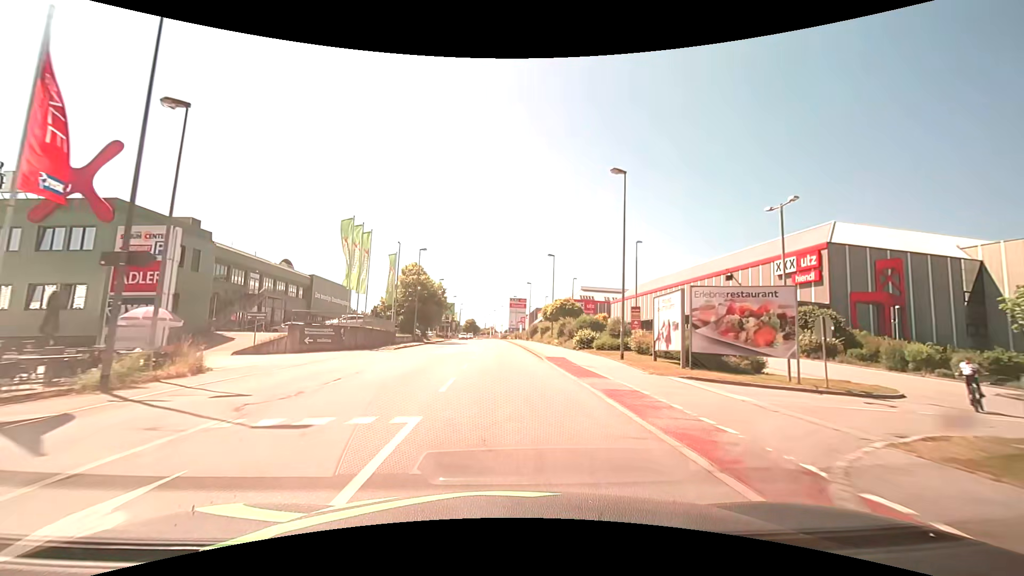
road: tertiary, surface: asphalt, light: Day
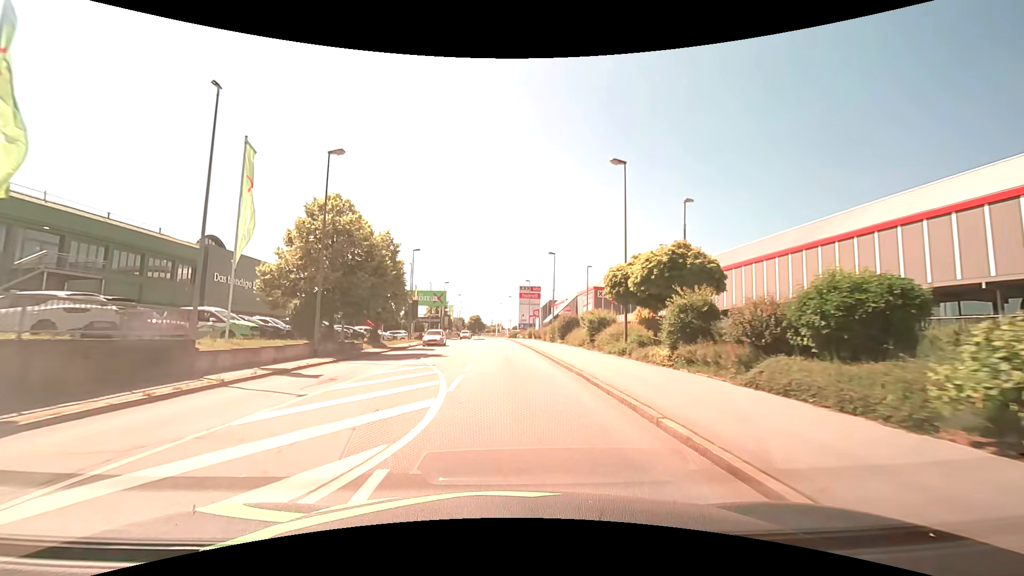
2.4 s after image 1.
(-0.4, +30.0) m; -1°
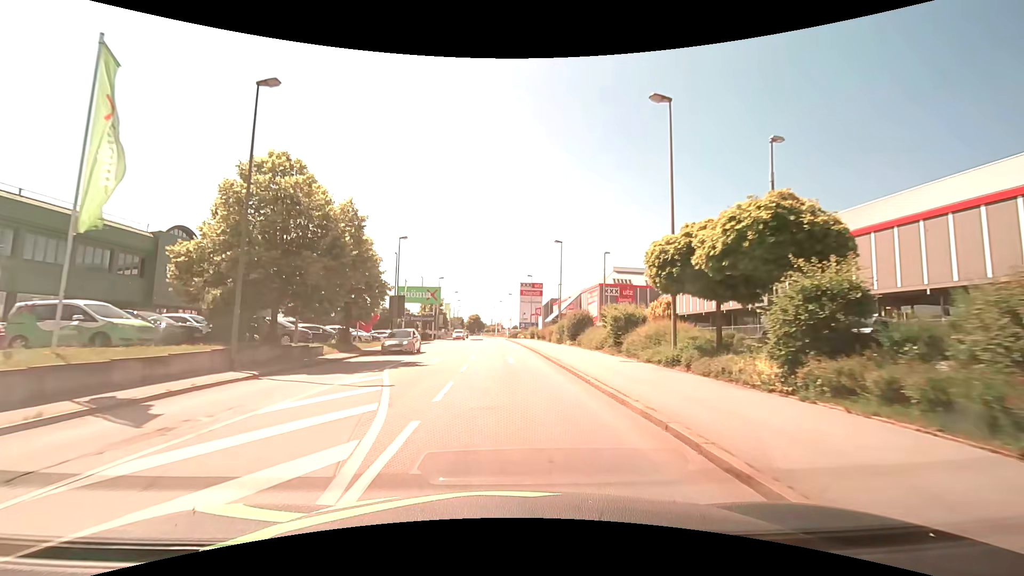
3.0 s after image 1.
(0.0, +7.1) m; 0°
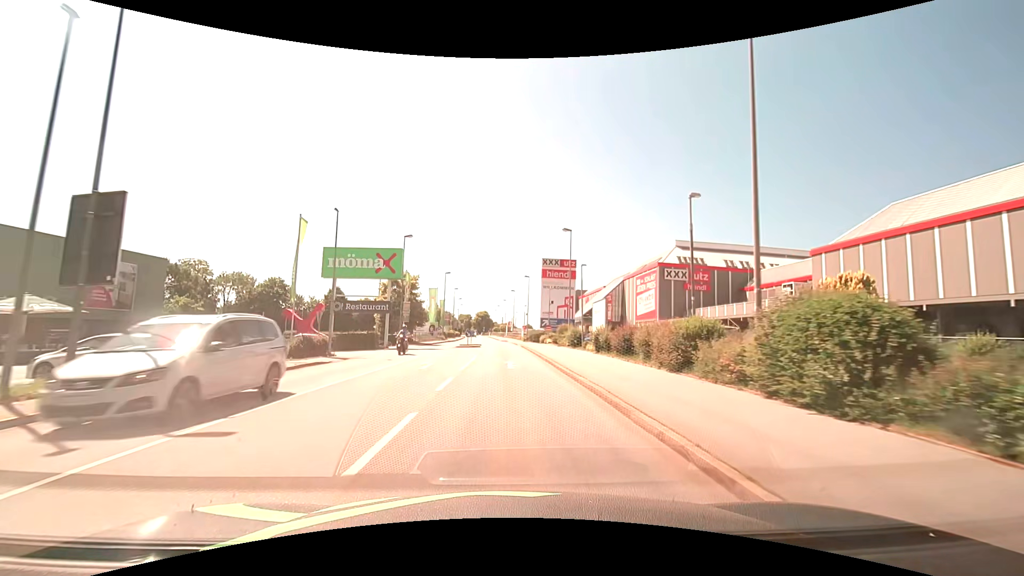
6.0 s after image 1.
(-0.5, +36.1) m; -1°
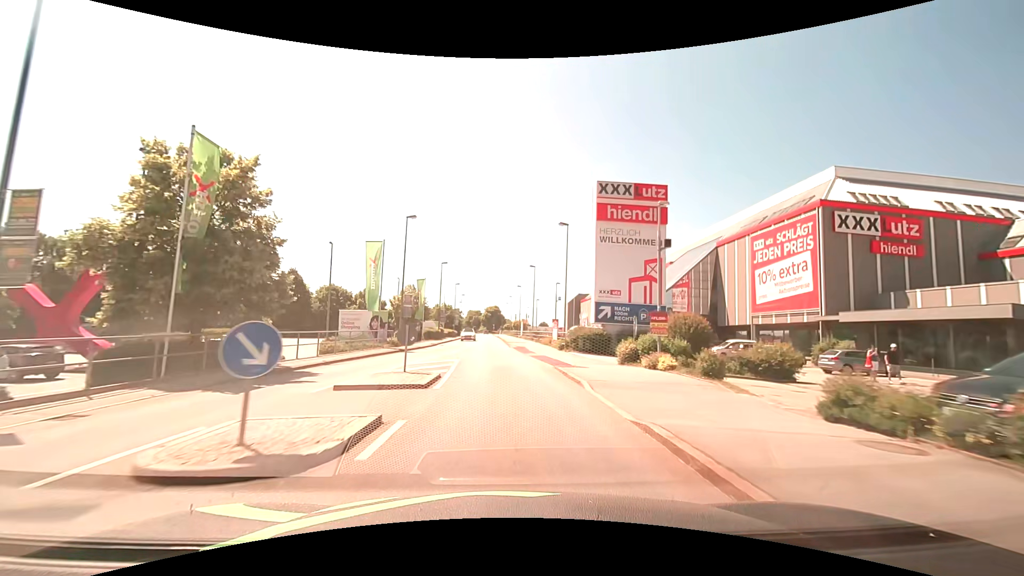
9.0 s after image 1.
(-0.5, +37.0) m; -2°
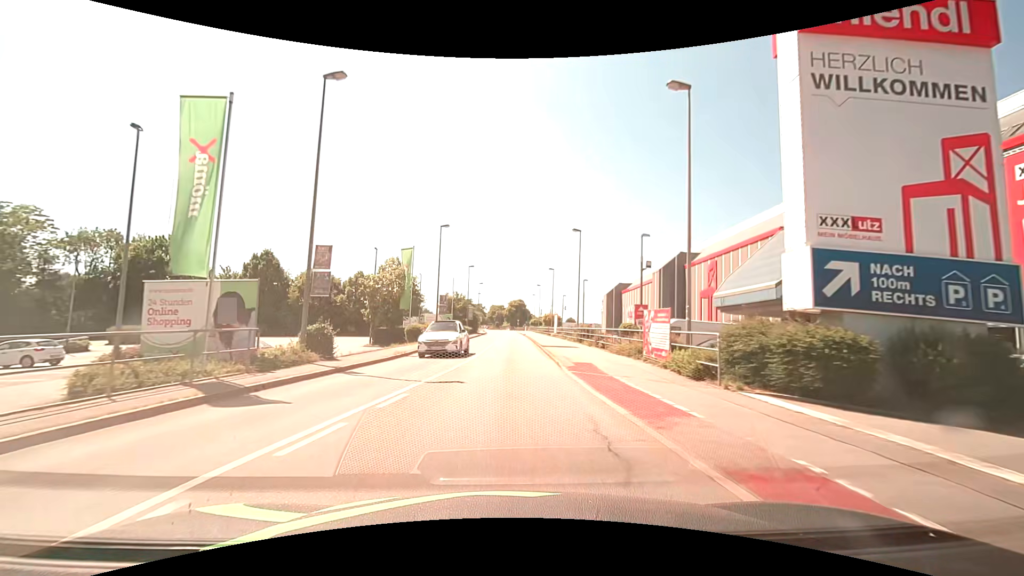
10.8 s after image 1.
(-0.5, +22.4) m; -2°
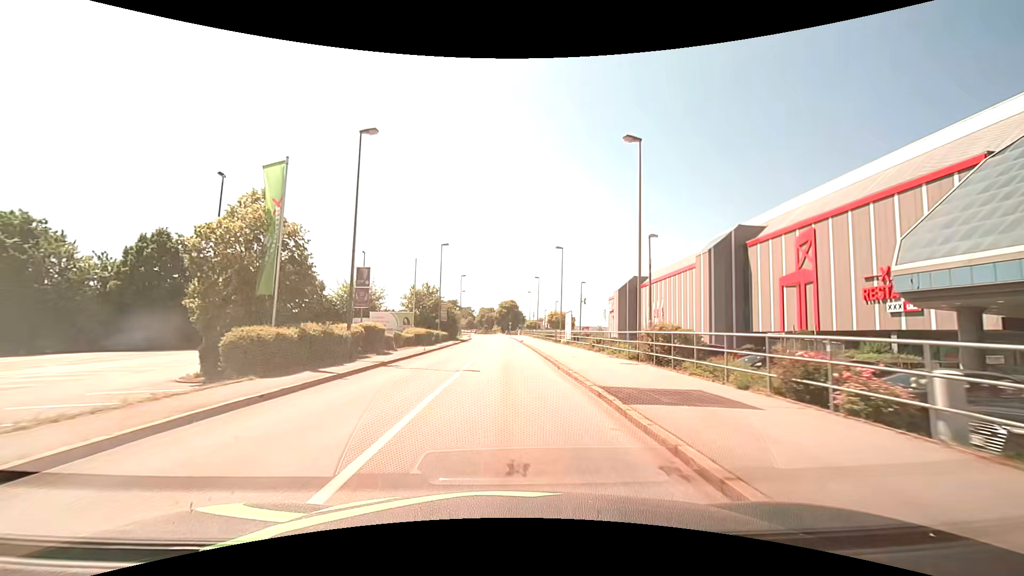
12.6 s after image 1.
(0.0, +22.5) m; +1°
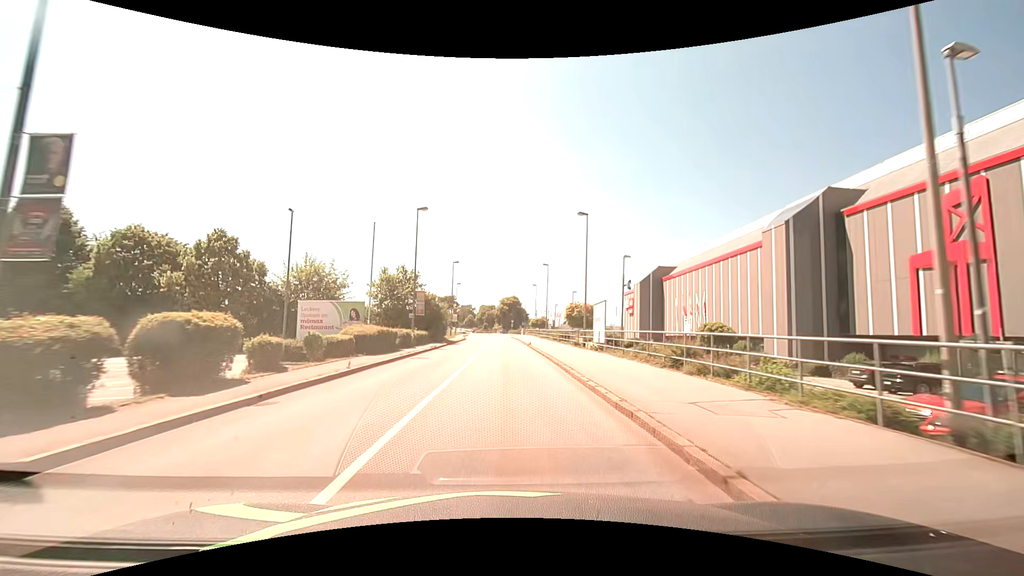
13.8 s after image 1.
(-0.1, +15.0) m; 0°
(0, +10) (0, +20) (0, +30) (0, +40) (0, +50) (-1, +60) (-1, +70) (-1, +80) (-1, +90) (-1, +100) m
